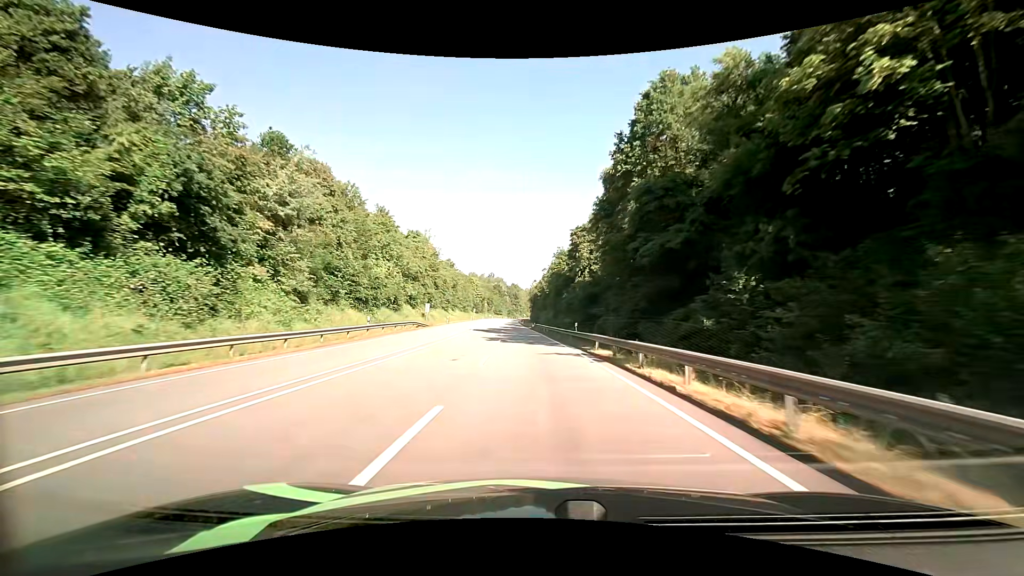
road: primary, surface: asphalt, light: Day
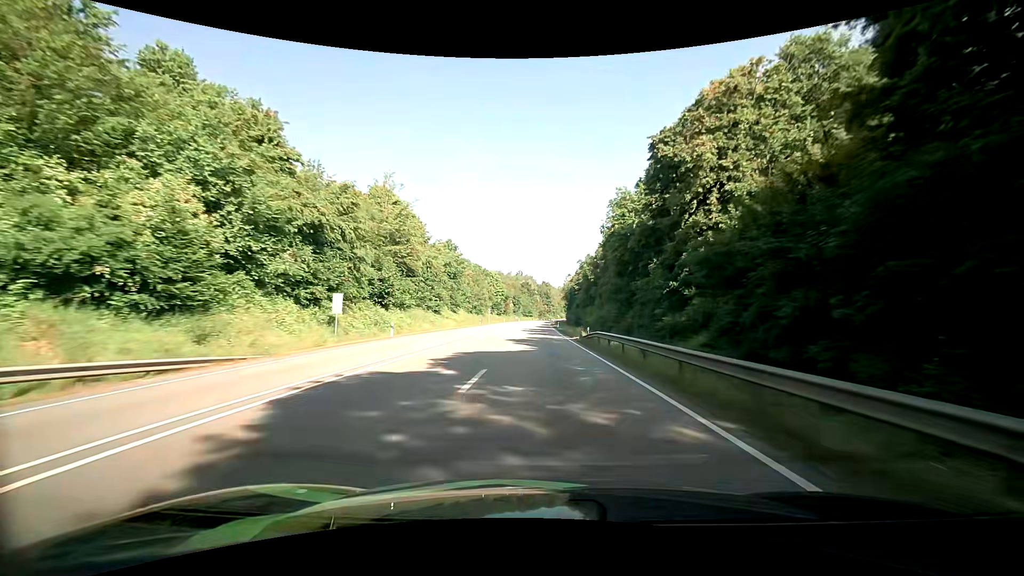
(-1.8, +43.2) m; -4°
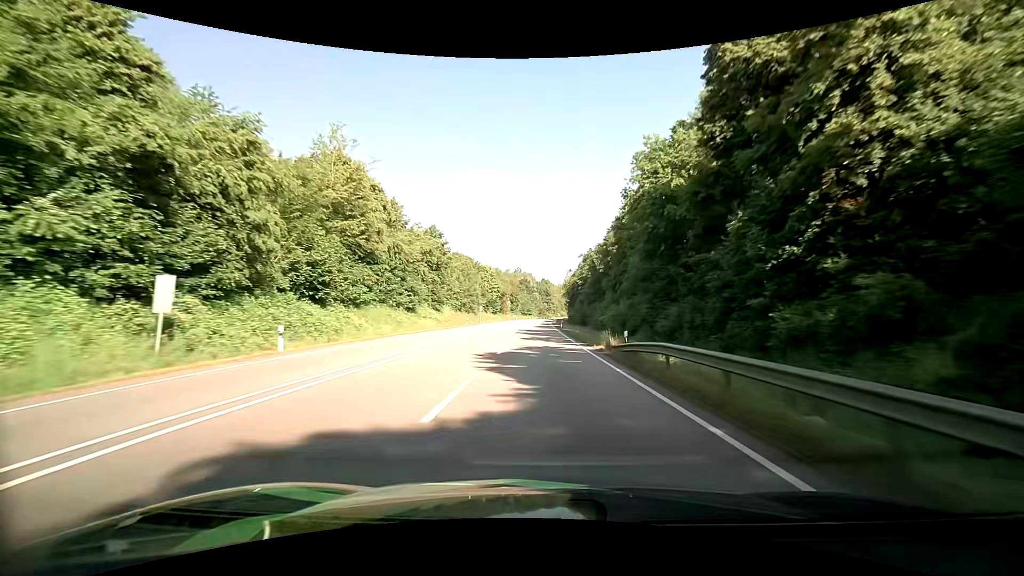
(0.0, +14.9) m; 0°
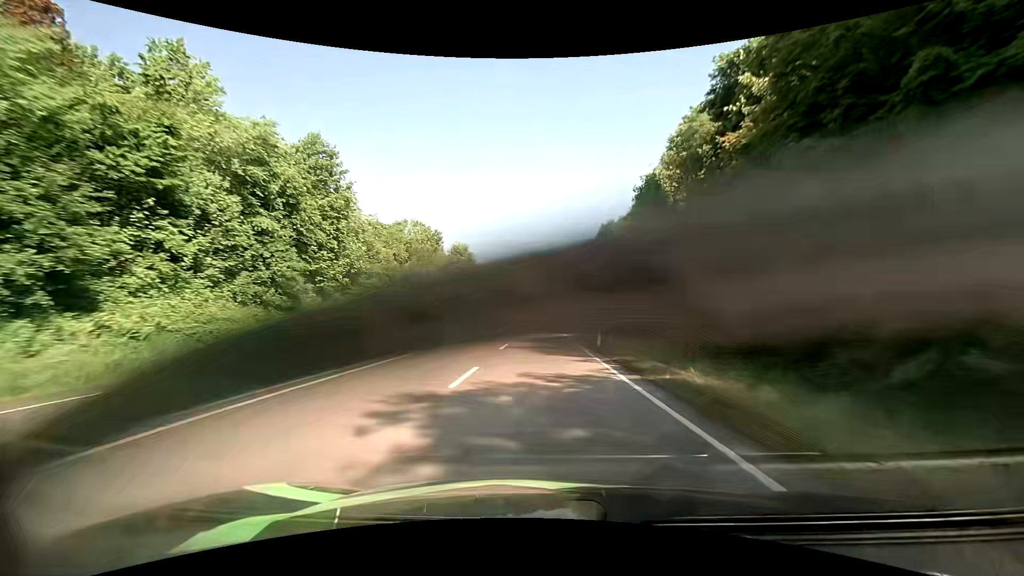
(+0.1, +45.5) m; 0°
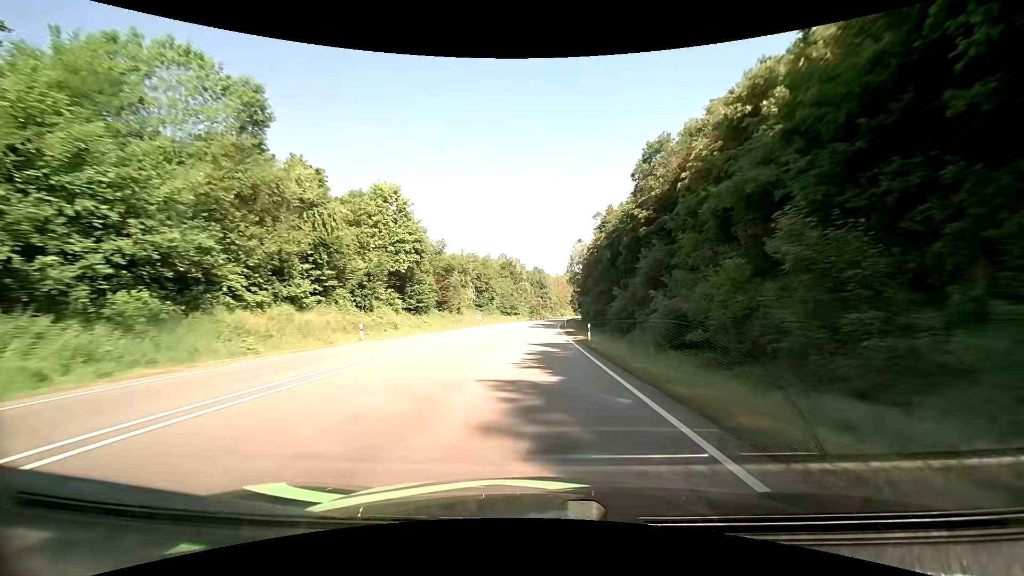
(+0.3, +46.4) m; +1°
